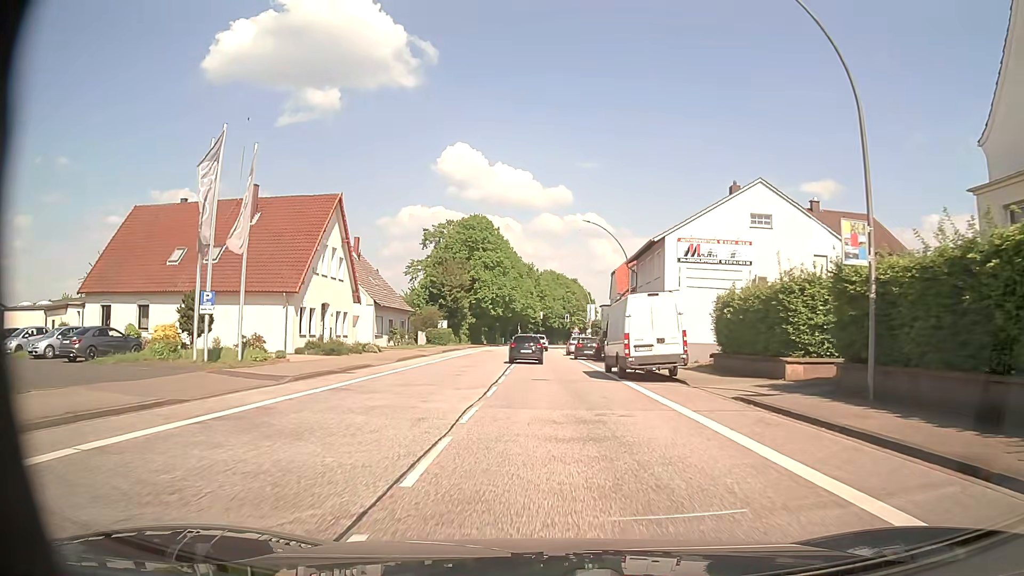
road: primary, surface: asphalt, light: Day
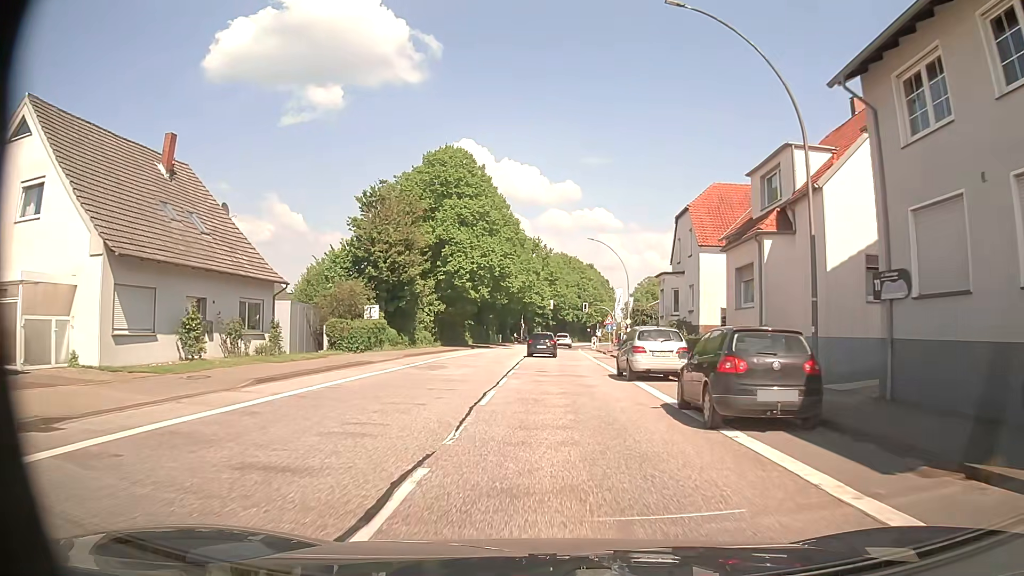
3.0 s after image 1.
(0.0, +33.9) m; 0°
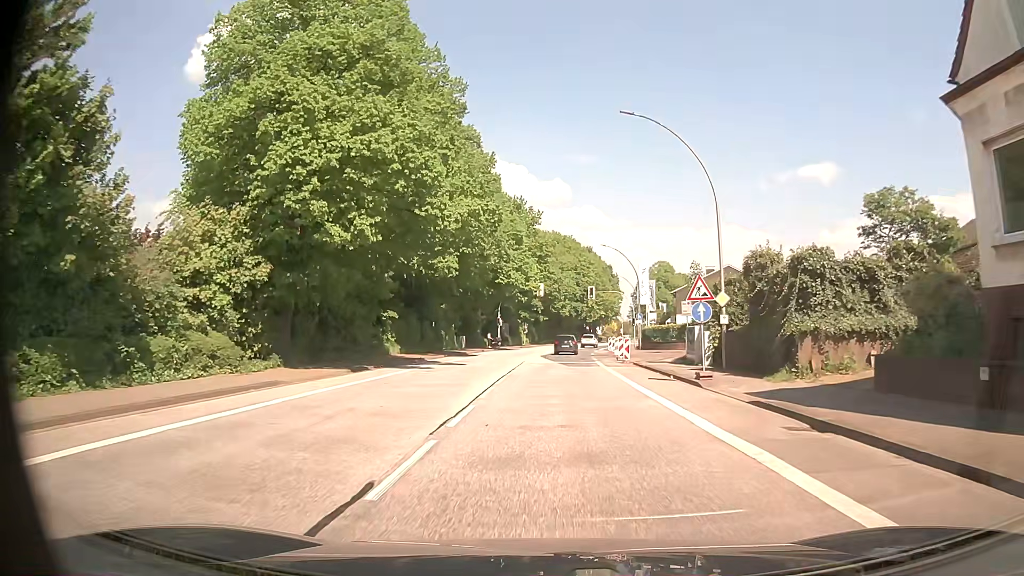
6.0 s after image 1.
(+0.2, +34.2) m; +1°
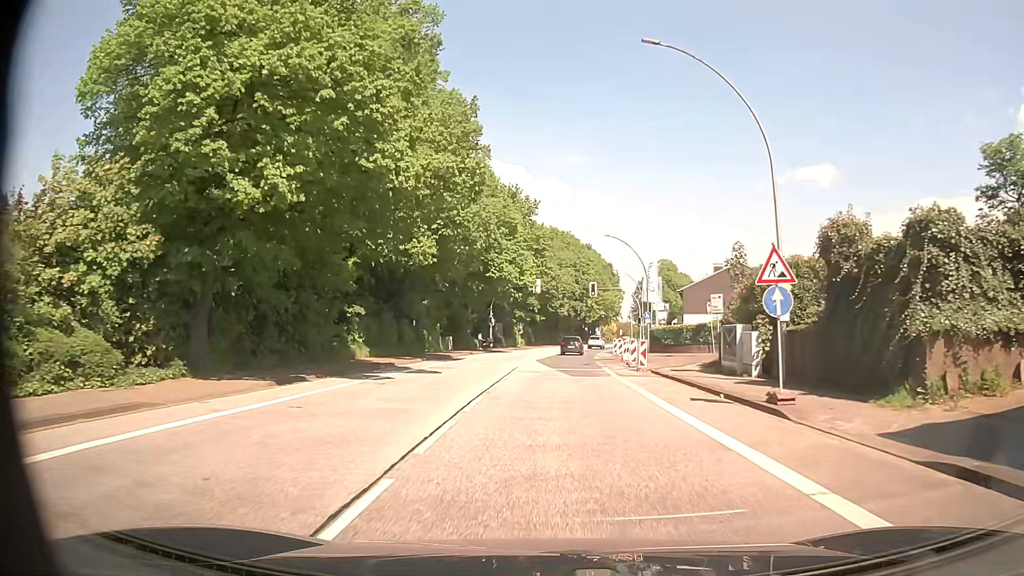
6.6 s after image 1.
(-0.1, +6.8) m; 0°
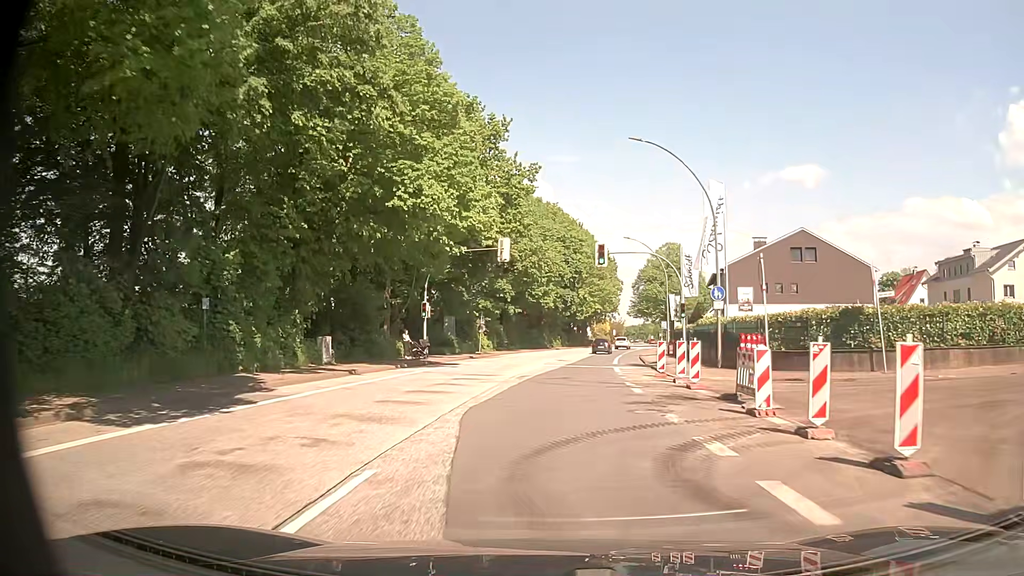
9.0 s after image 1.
(+0.5, +28.2) m; +1°
(0, +10) (0, +20) (+1, +30) (+2, +40) (+3, +50) (+4, +60) (+6, +70) (+8, +80) (+10, +89) (+12, +99) m
